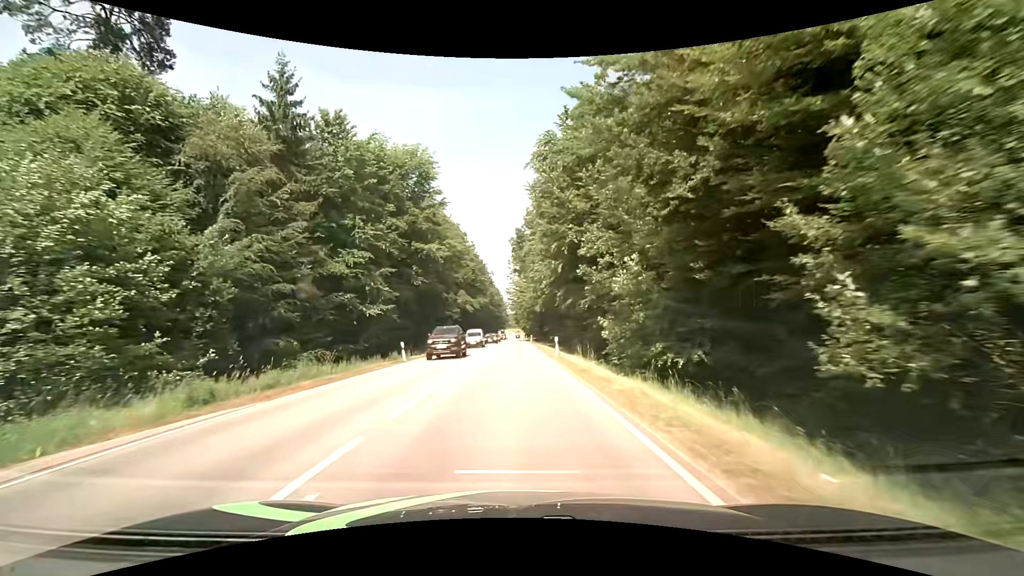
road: secondary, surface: asphalt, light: Day
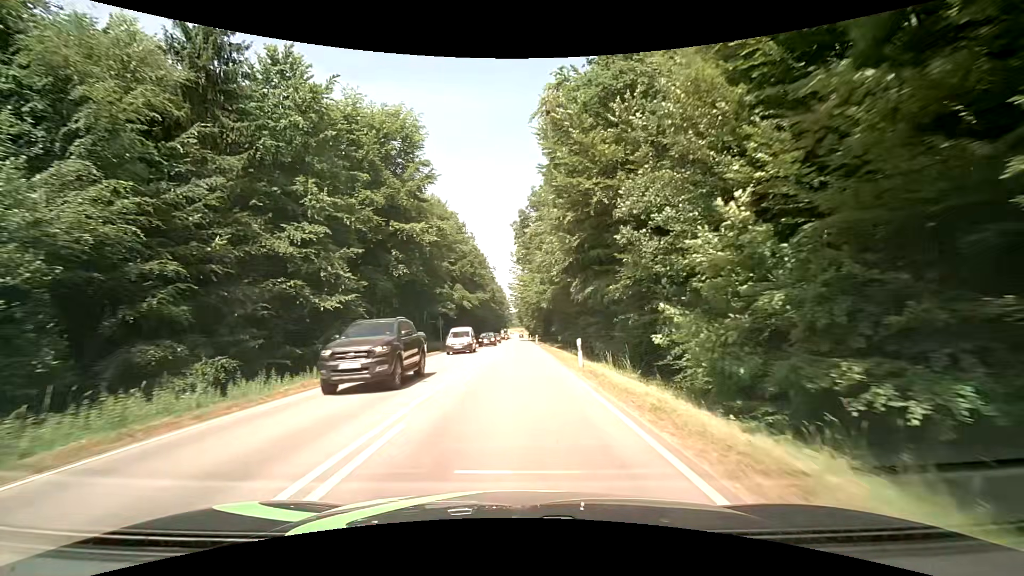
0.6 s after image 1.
(0.0, +9.0) m; 0°
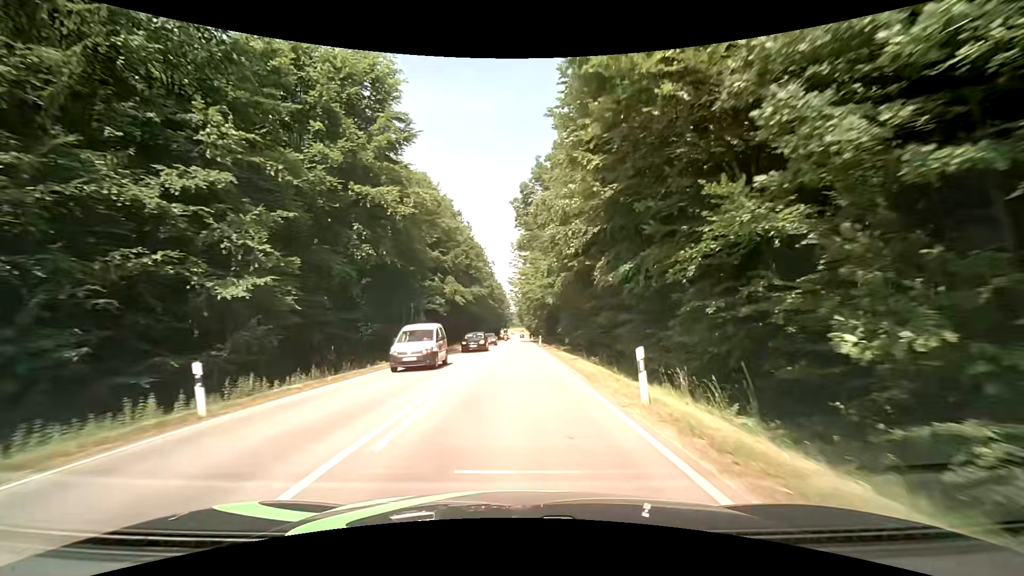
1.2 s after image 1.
(0.0, +9.4) m; 0°
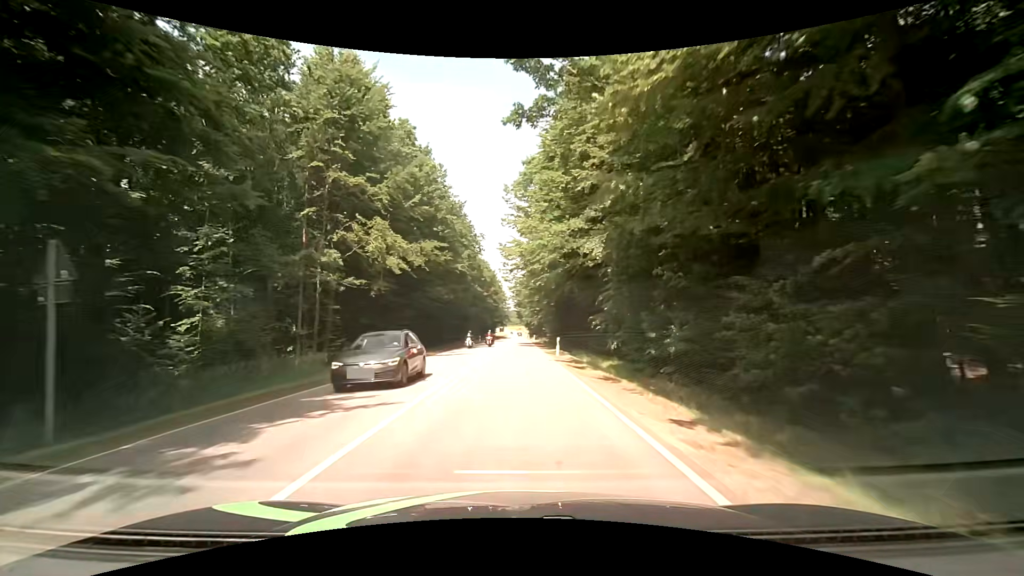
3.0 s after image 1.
(0.0, +30.3) m; 0°
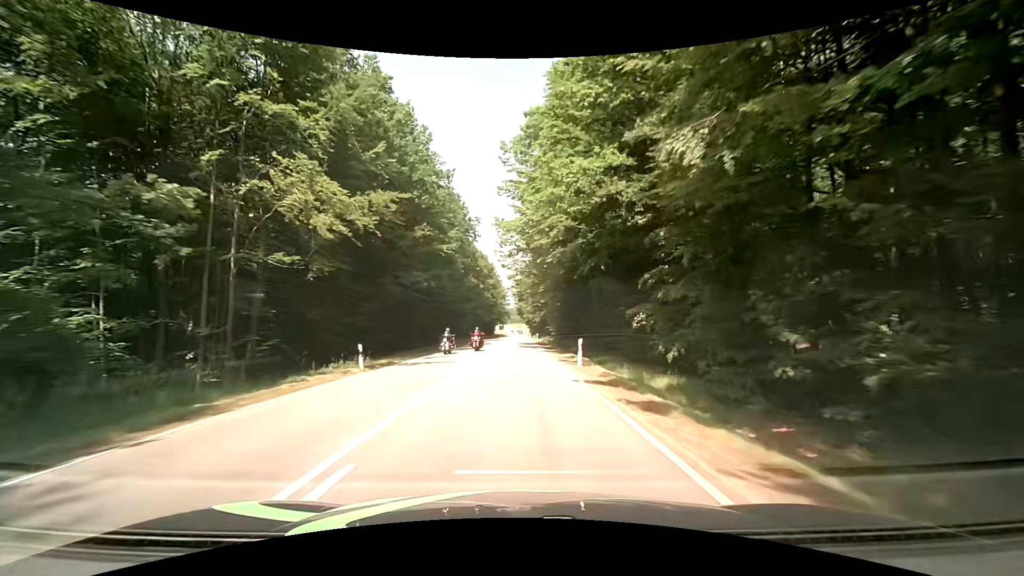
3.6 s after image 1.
(-0.1, +10.7) m; -1°
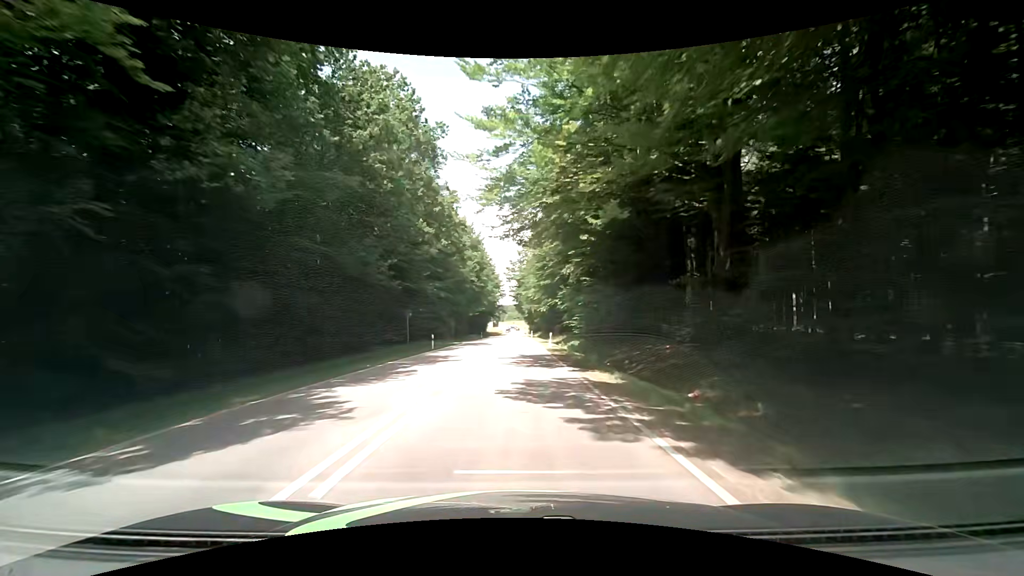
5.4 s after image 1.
(+0.2, +32.7) m; +1°
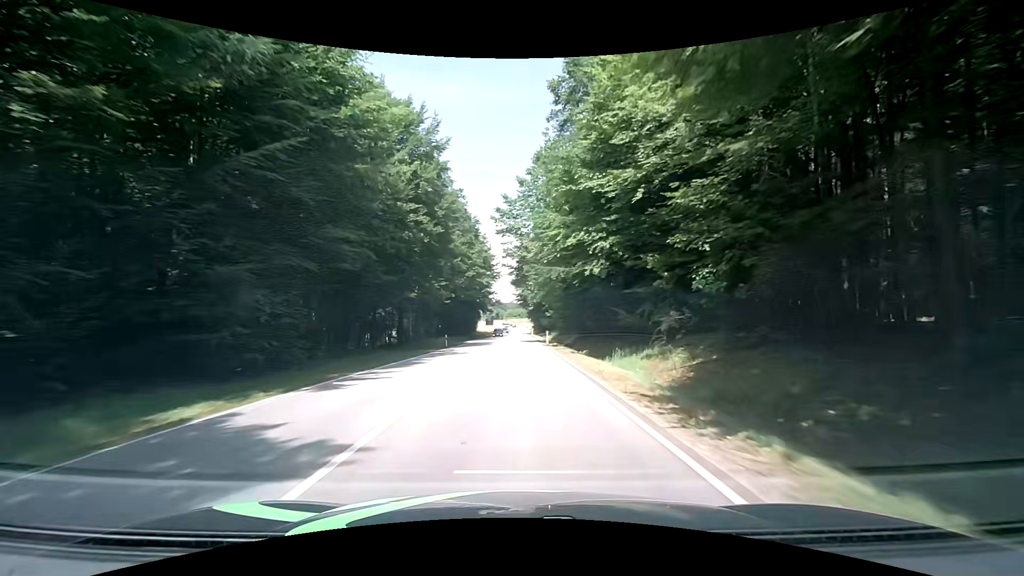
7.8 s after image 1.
(-0.4, +43.2) m; -1°
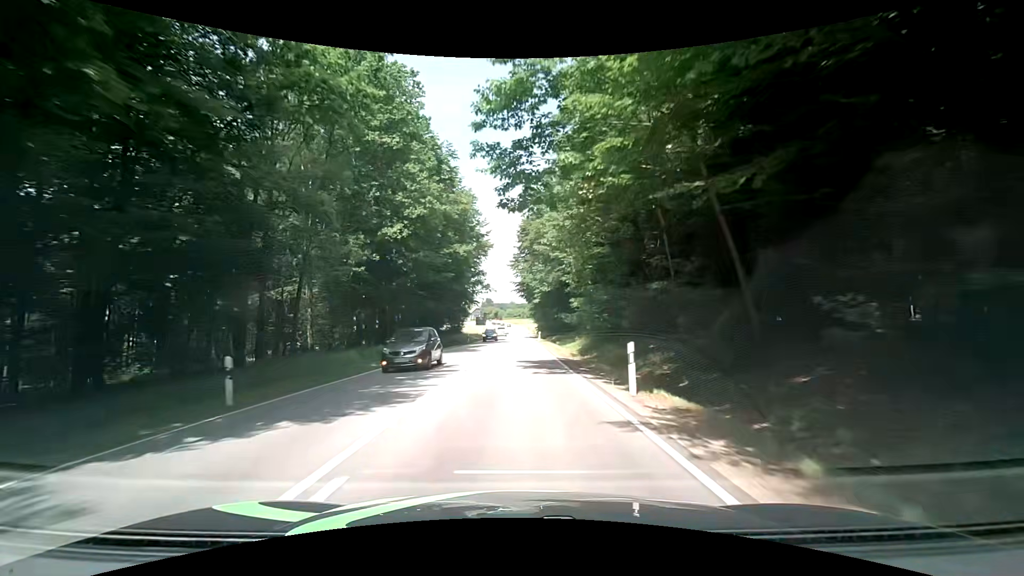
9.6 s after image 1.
(+0.7, +32.1) m; +1°
(0, +10) (0, +20) (0, +30) (0, +40) (0, +50) (0, +60) (0, +70) (0, +80) (0, +90) (0, +100) m
